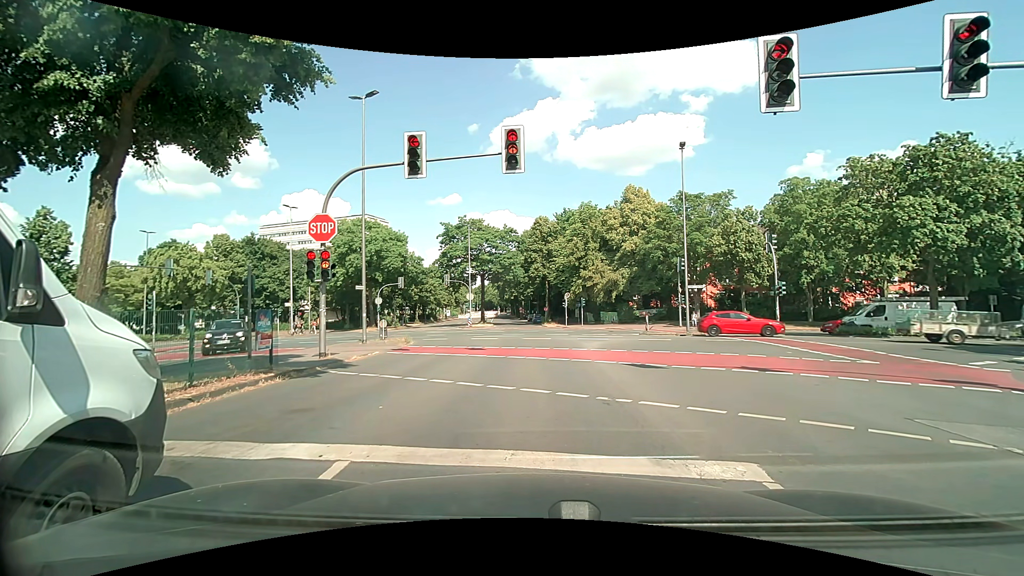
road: secondary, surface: asphalt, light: Day
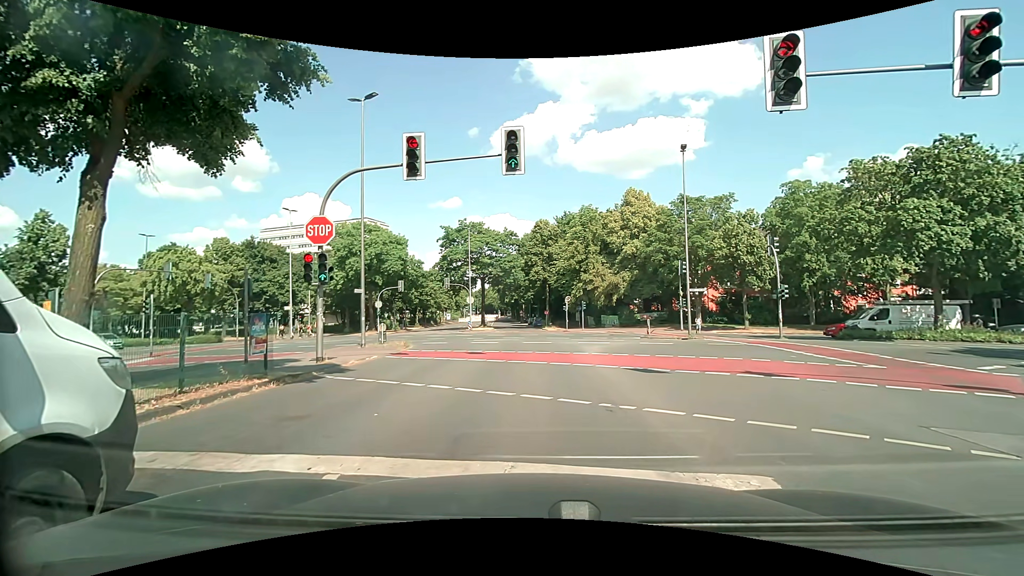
(0.0, +0.2) m; 0°
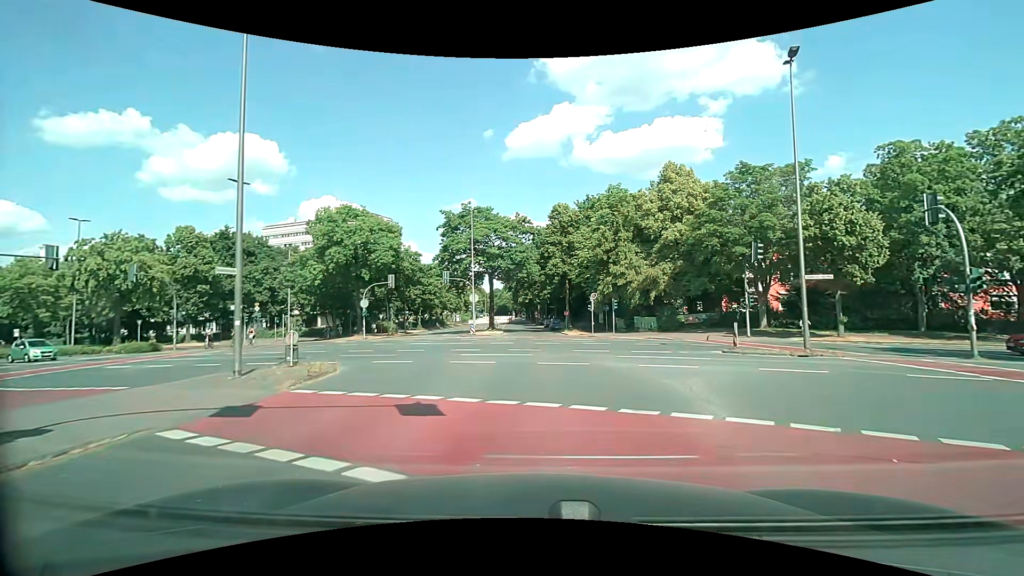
(-0.3, +12.0) m; -3°
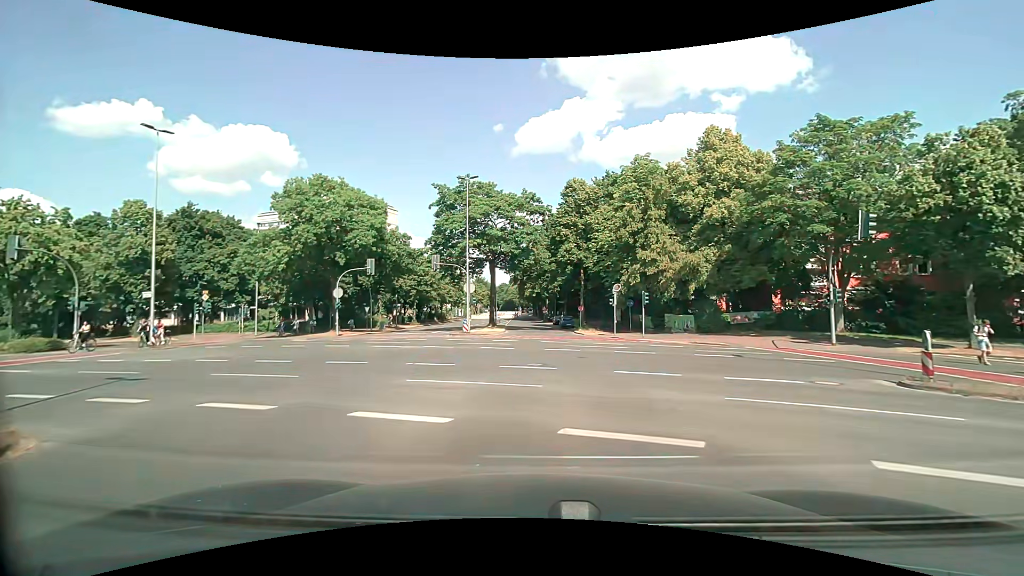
(+0.1, +9.6) m; 0°
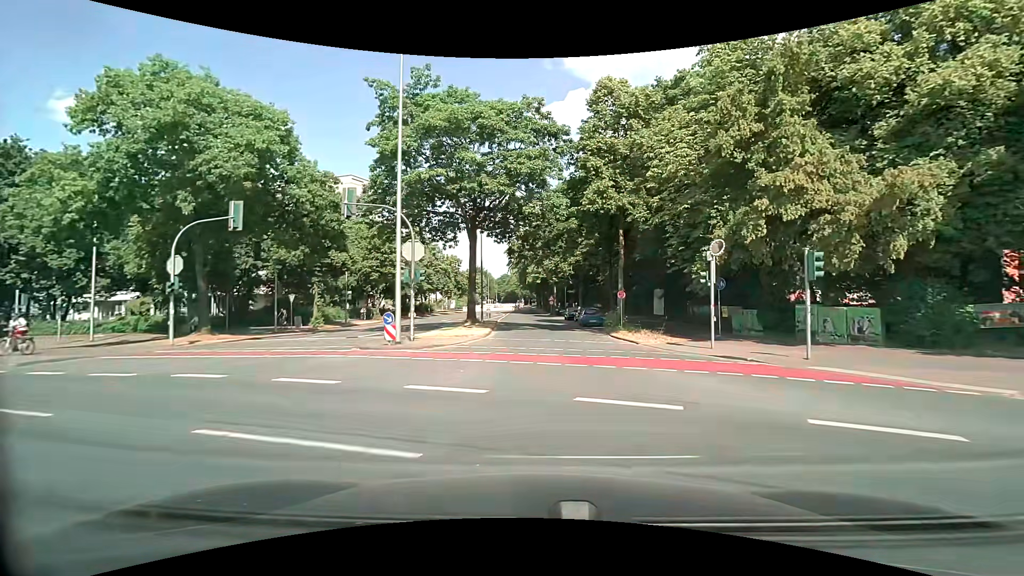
(0.0, +21.1) m; 0°
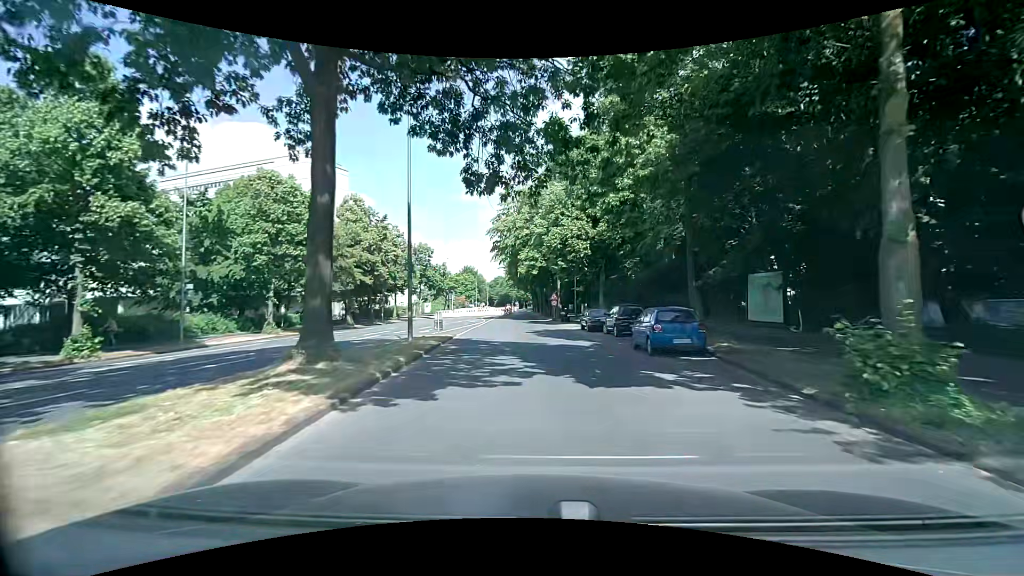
(0.0, +23.7) m; 0°
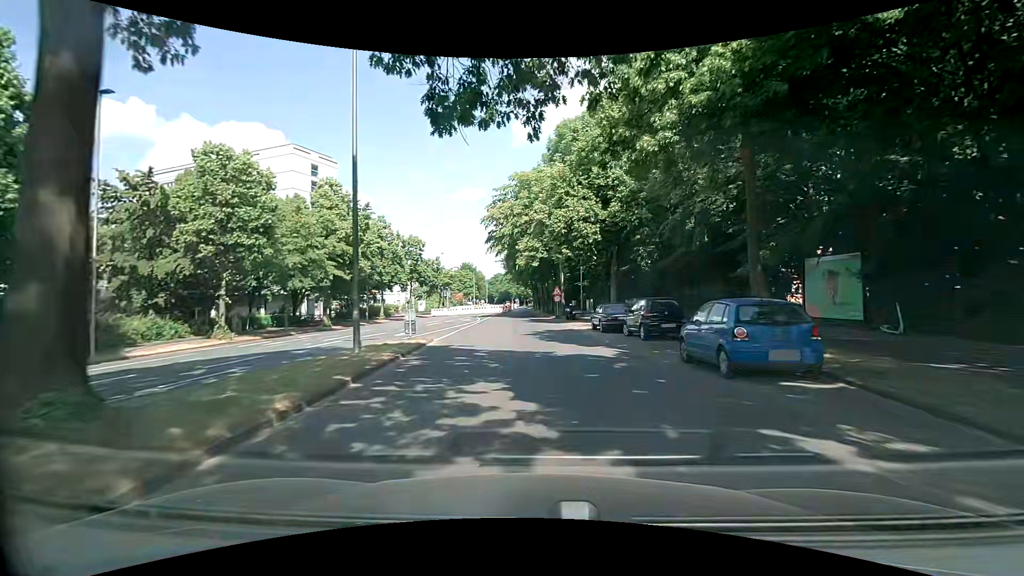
(0.0, +5.7) m; 0°
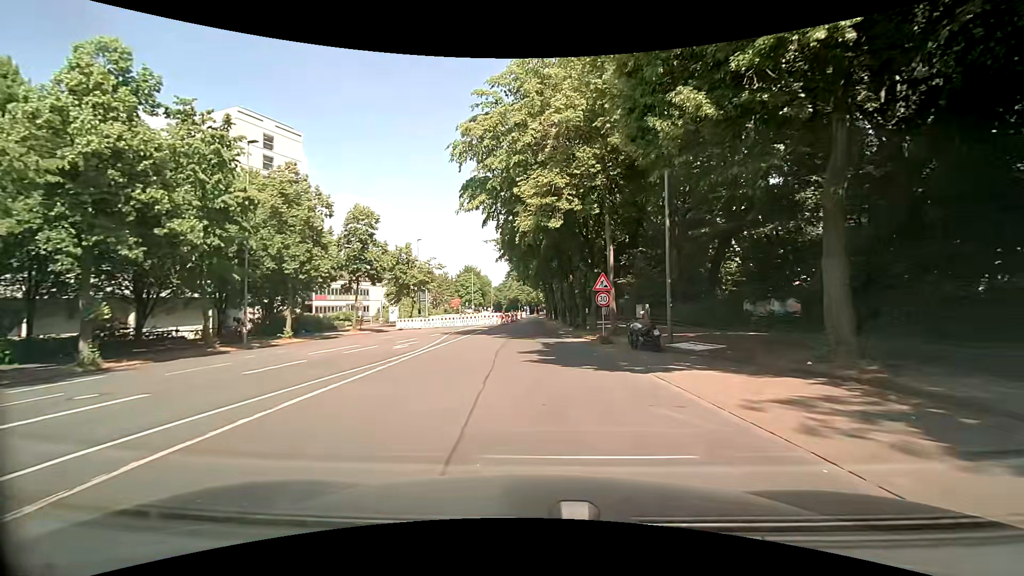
(-0.3, +24.6) m; -2°
